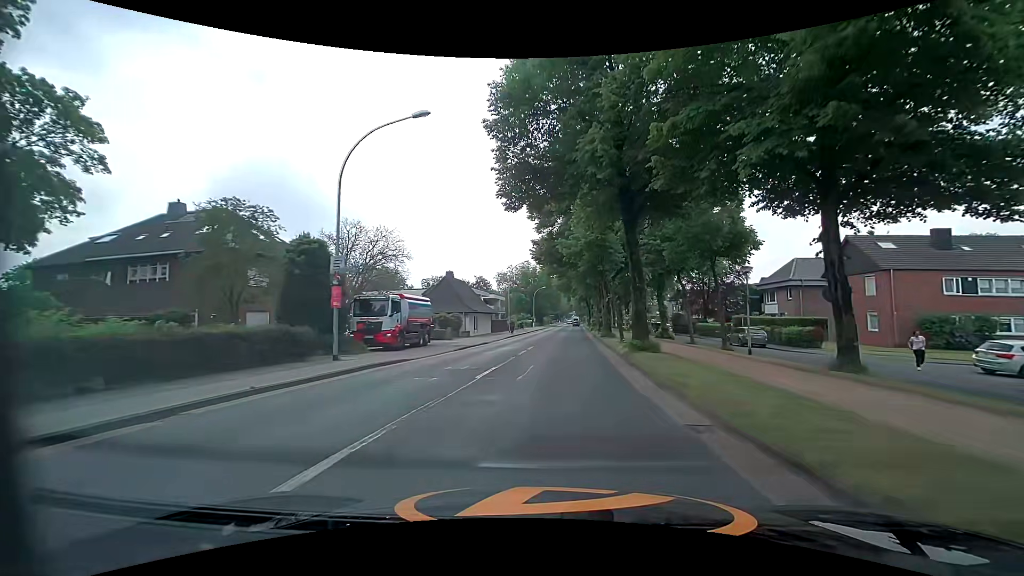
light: Day
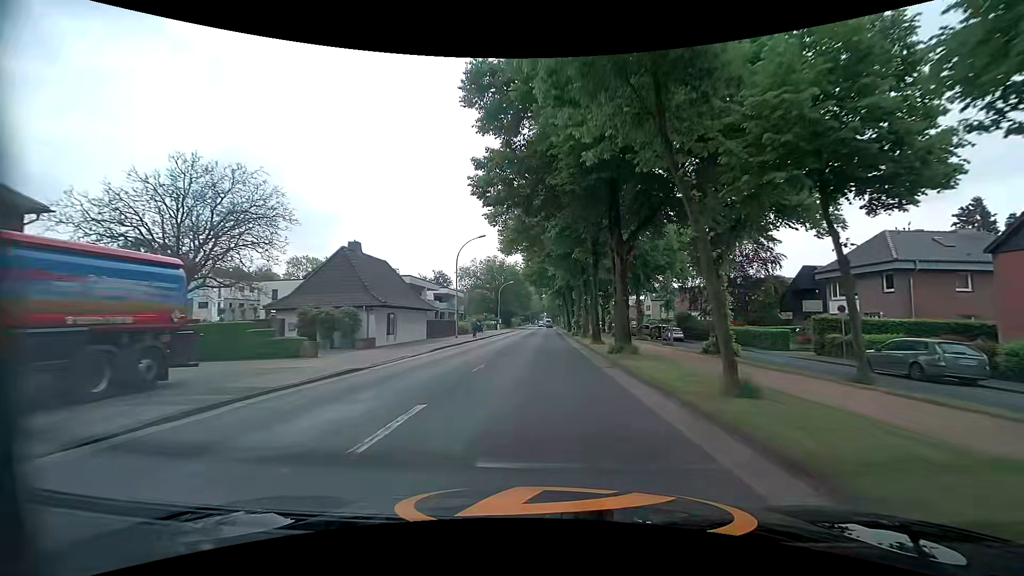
(+0.9, +21.2) m; +4°
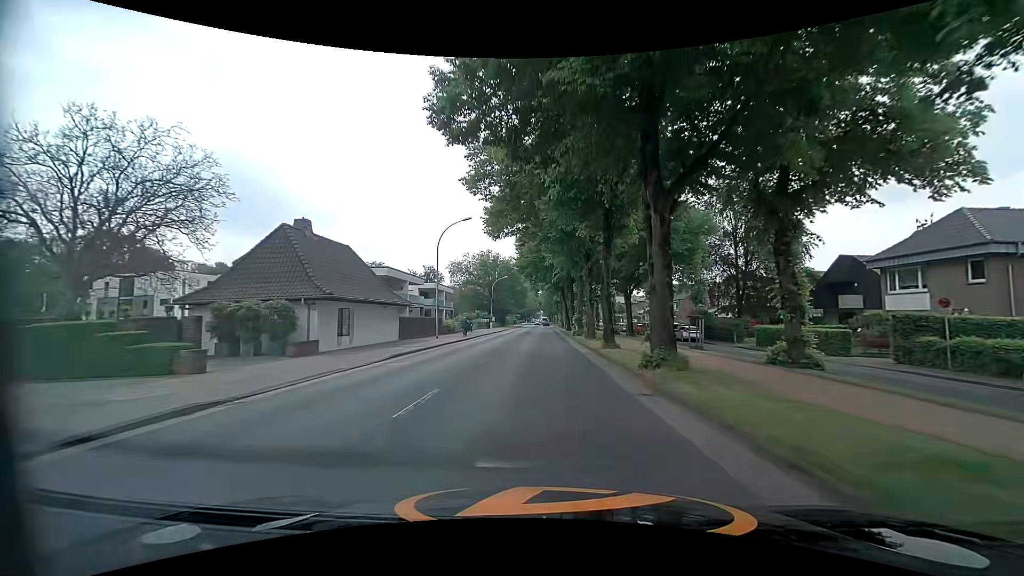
(0.0, +7.3) m; 0°
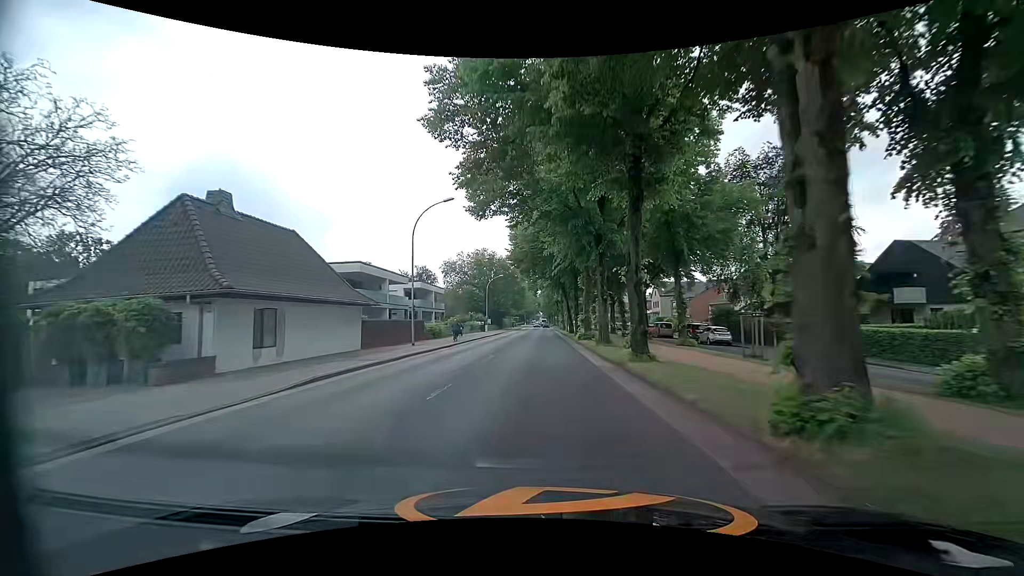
(0.0, +7.4) m; 0°
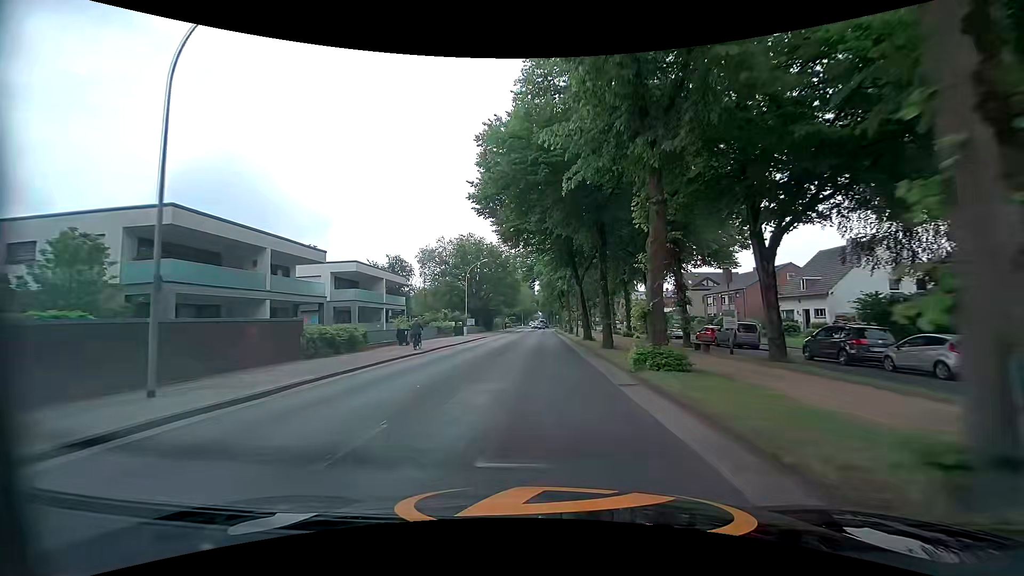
(+0.1, +22.5) m; 0°
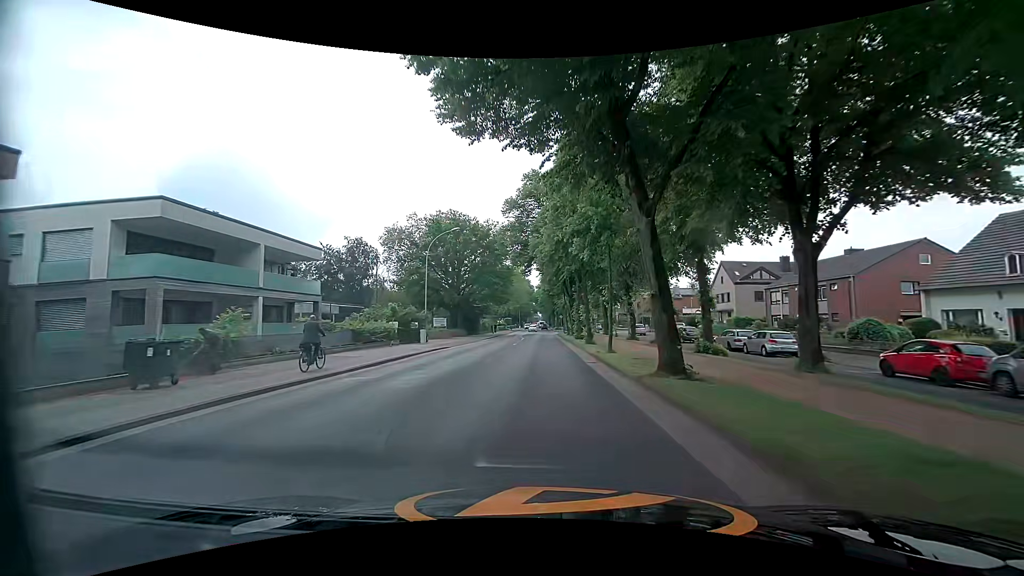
(0.0, +22.6) m; 0°
